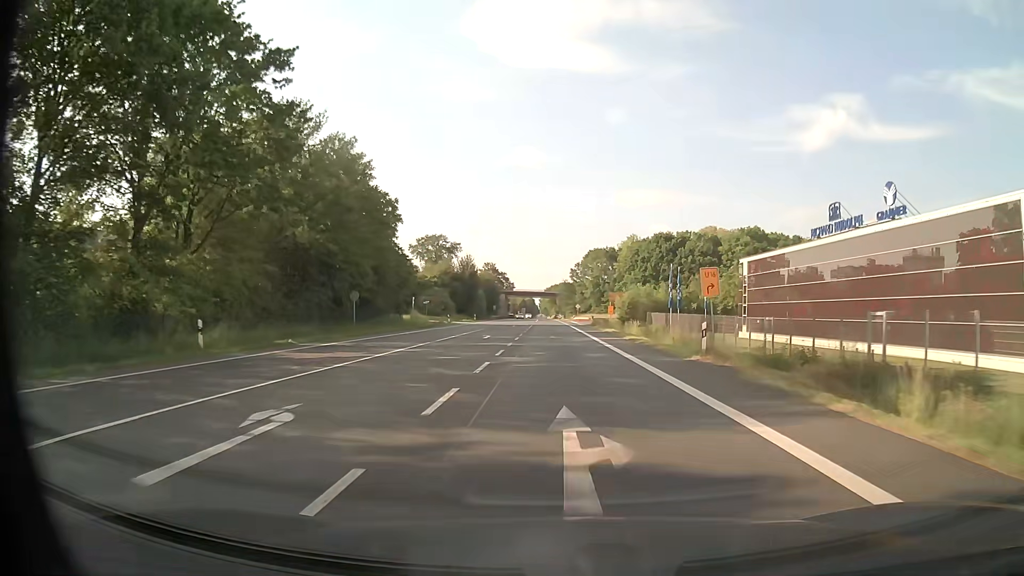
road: primary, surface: asphalt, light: Day
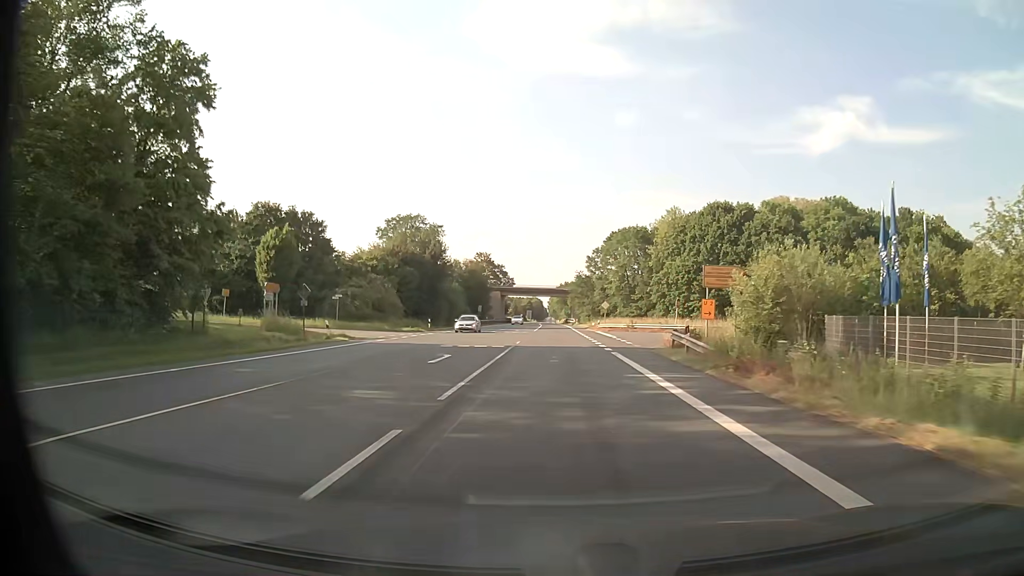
(-0.4, +45.9) m; -1°
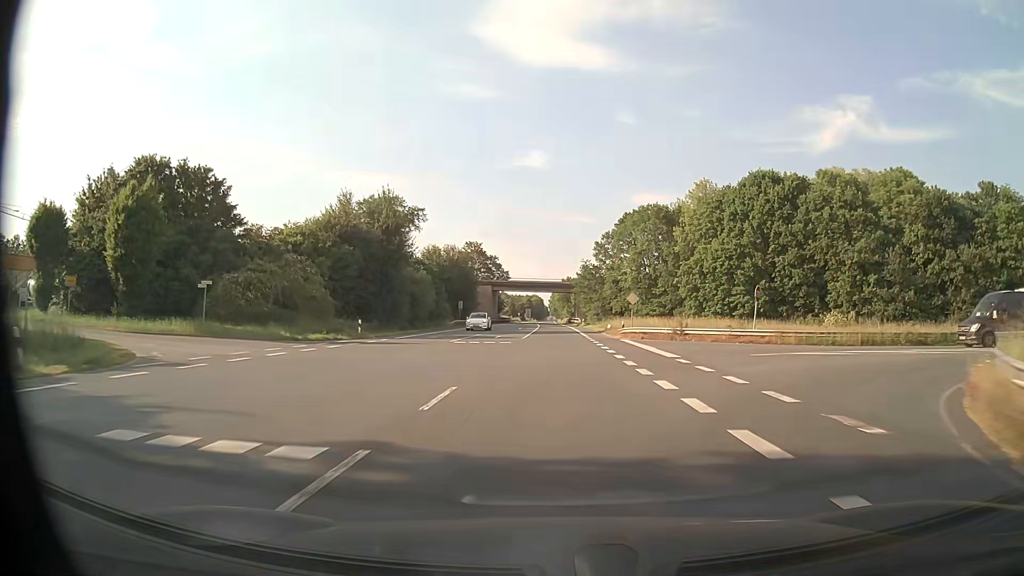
(-0.1, +23.2) m; 0°
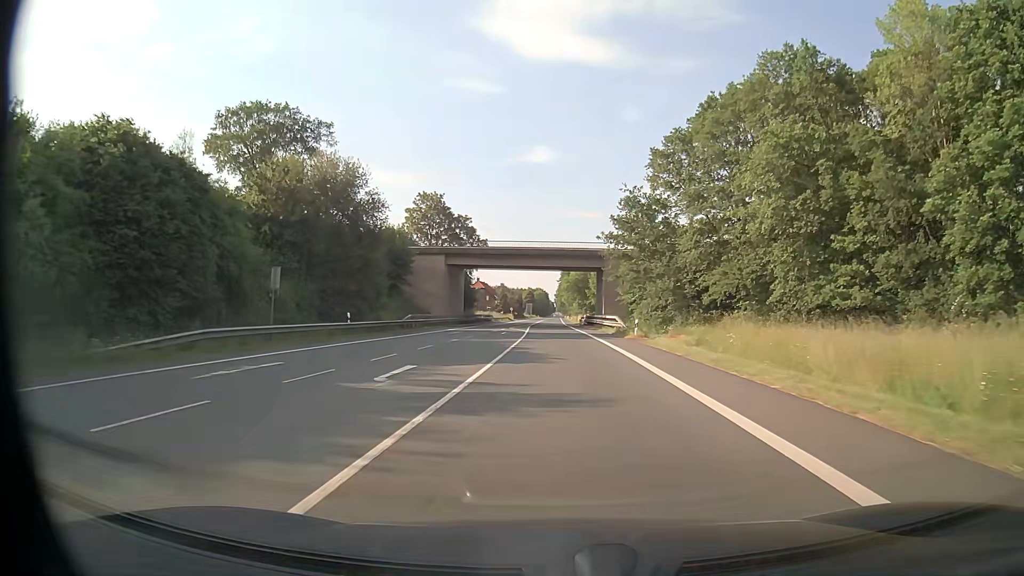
(-0.2, +58.7) m; -1°
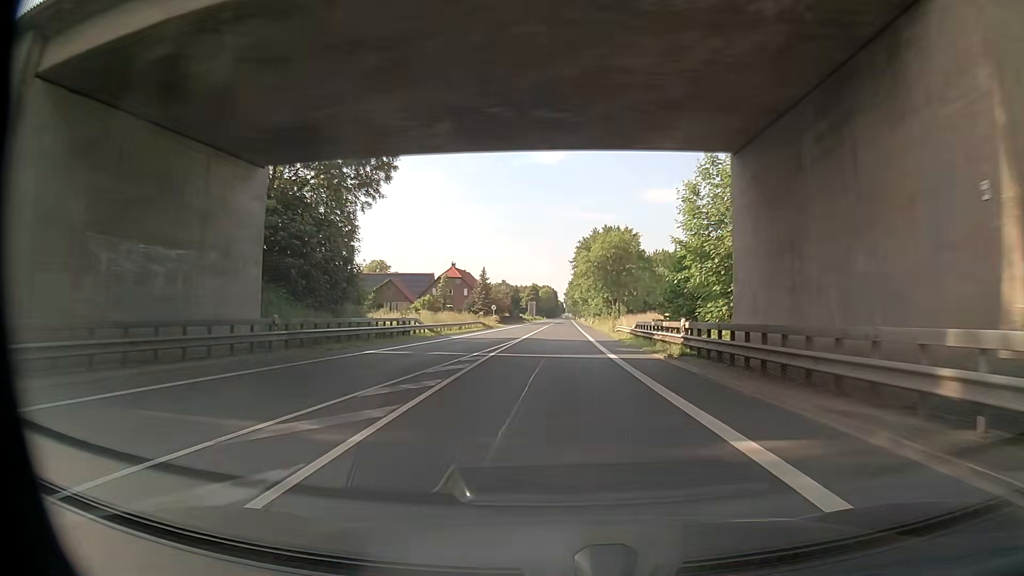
(-0.4, +59.0) m; -1°
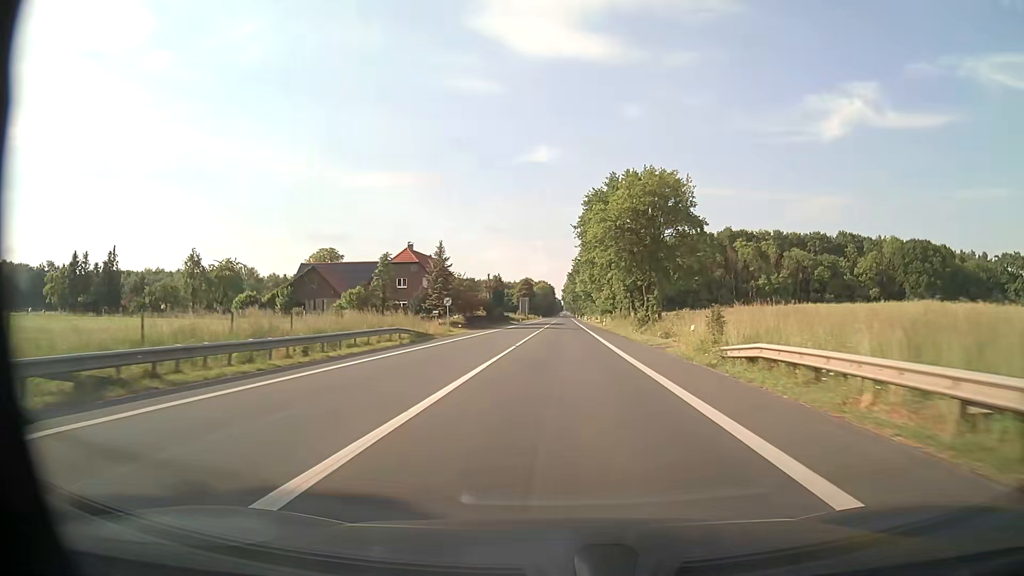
(-0.1, +35.8) m; 0°
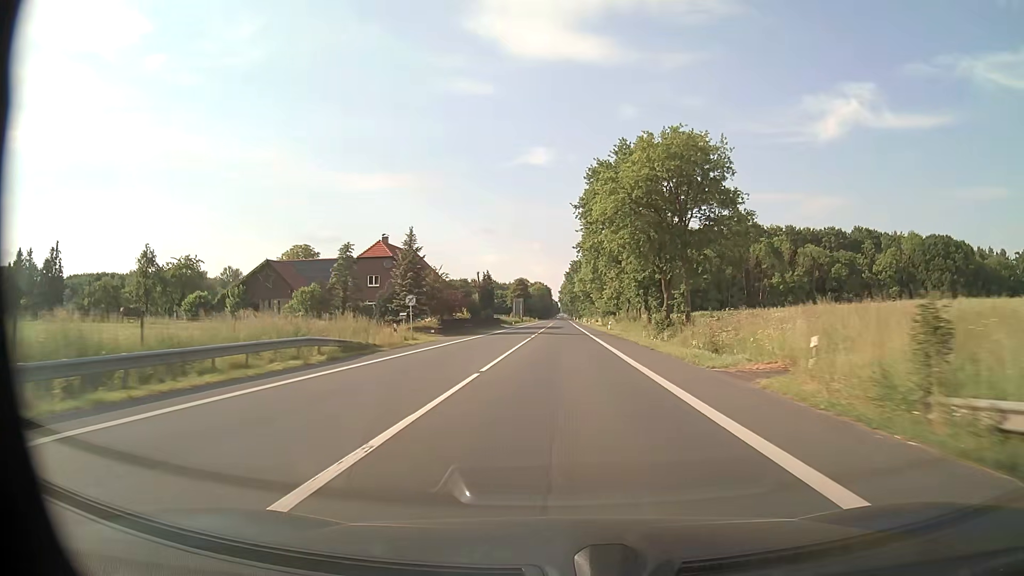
(0.0, +12.3) m; 0°
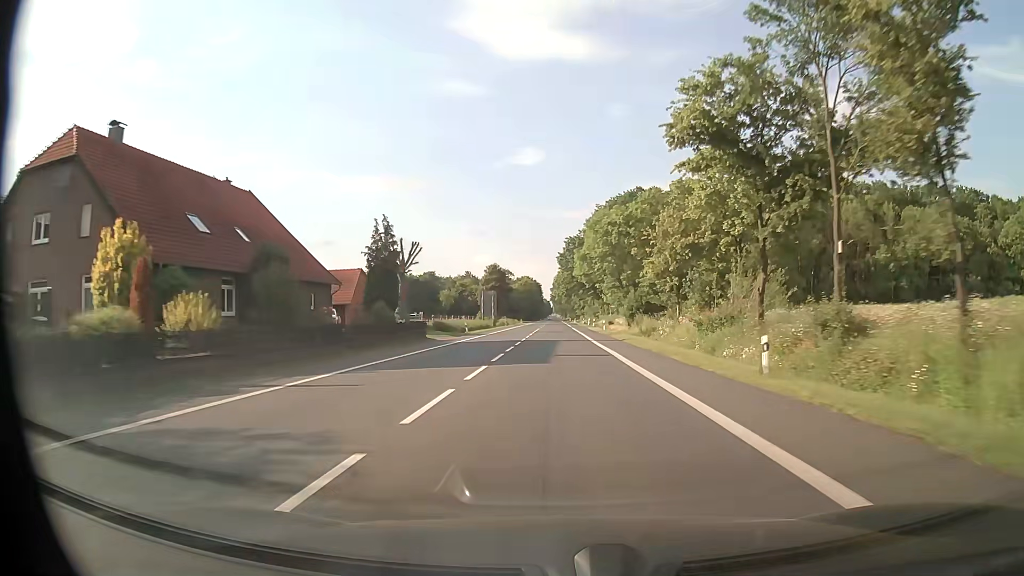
(+0.4, +53.0) m; +1°
(0, +10) (0, +20) (0, +30) (0, +40) (0, +50) (0, +60) (0, +70) (0, +80) (0, +90) (0, +100) m
